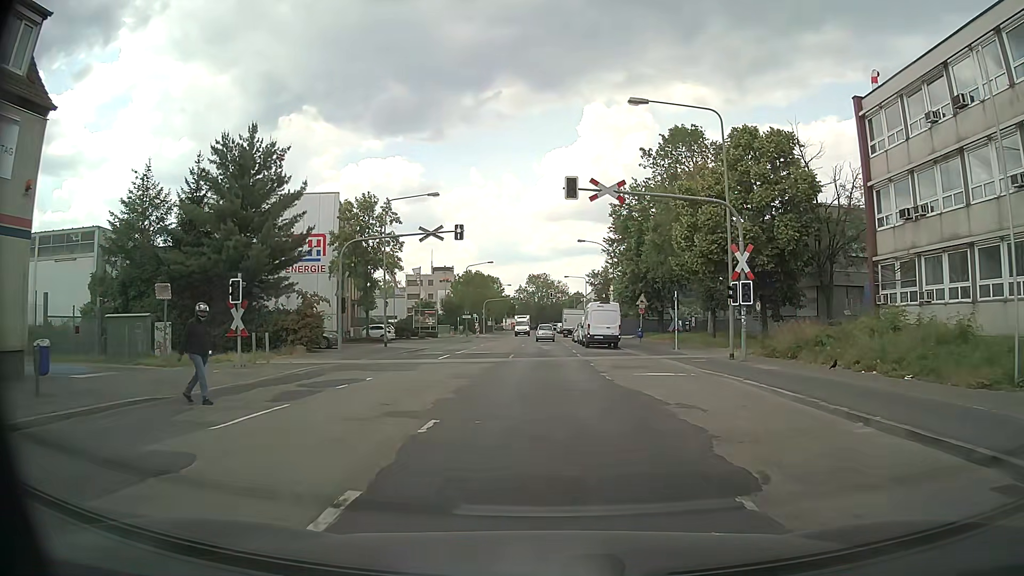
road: secondary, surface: asphalt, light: Day
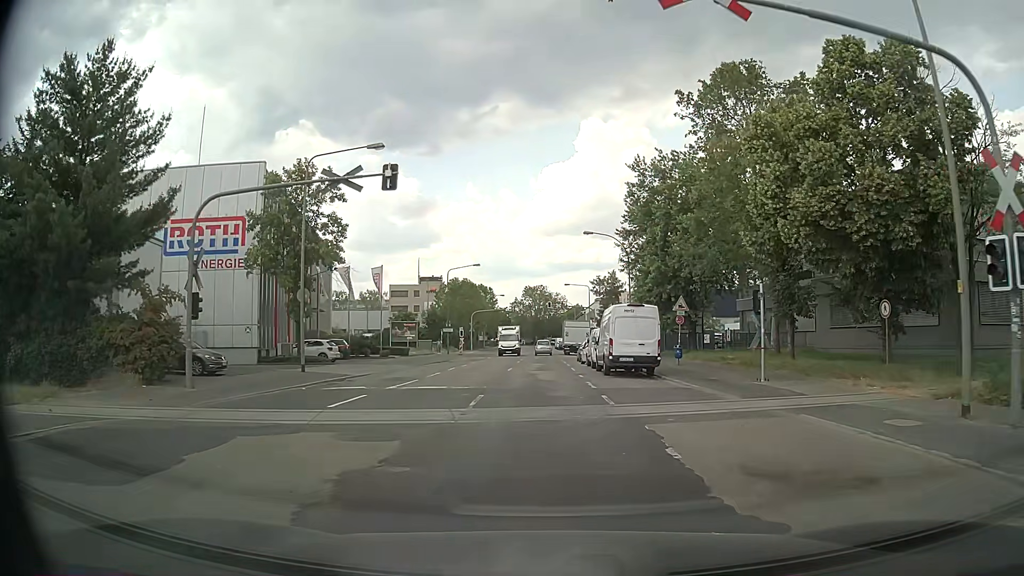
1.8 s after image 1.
(+0.1, +14.9) m; 0°
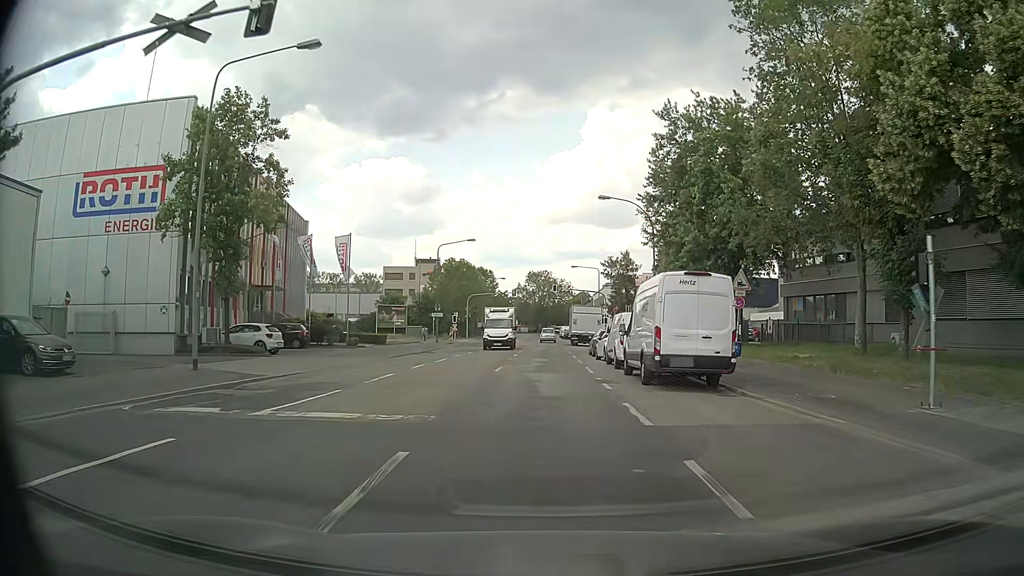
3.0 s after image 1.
(0.0, +9.9) m; 0°
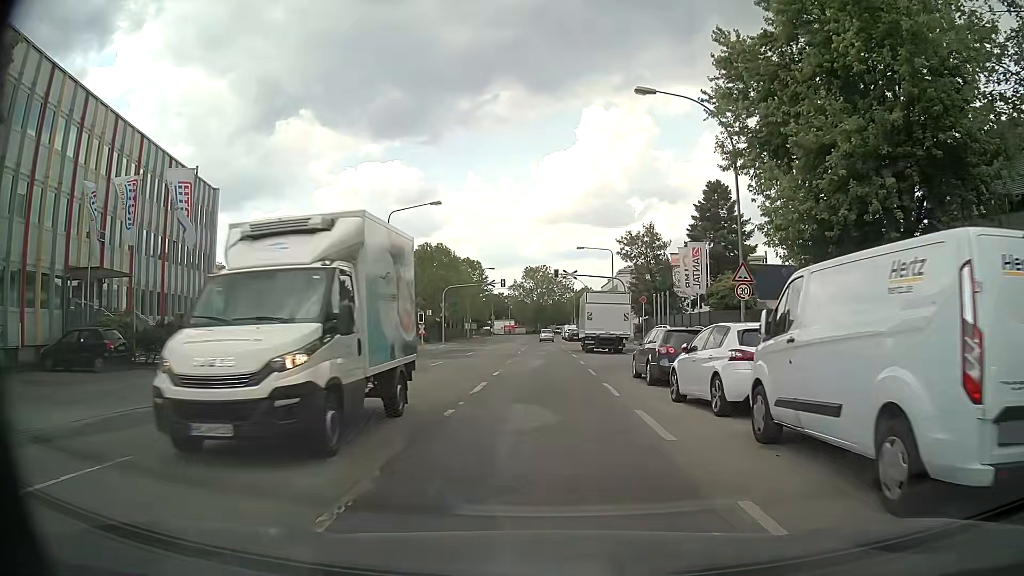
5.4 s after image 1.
(+0.1, +19.8) m; 0°
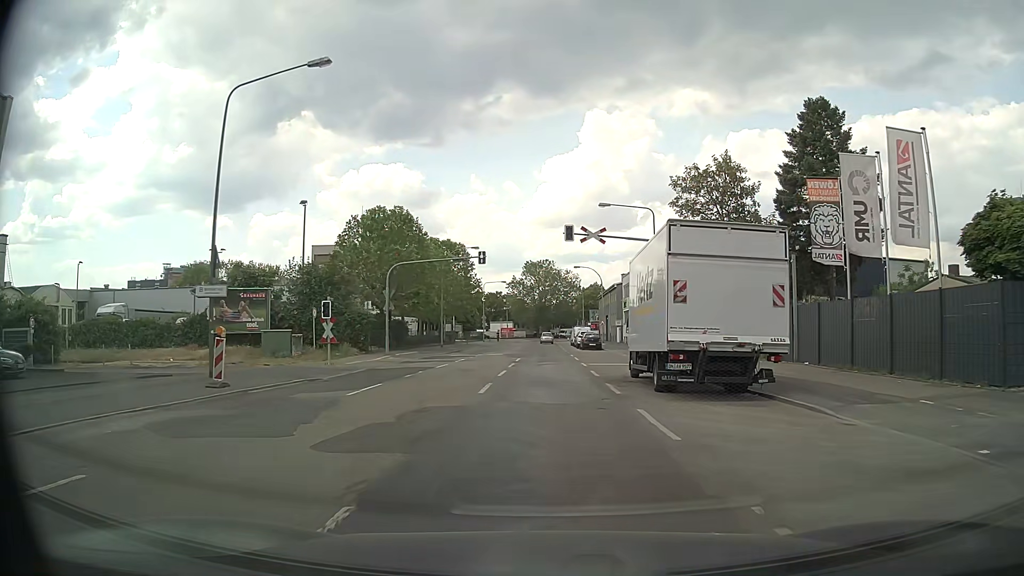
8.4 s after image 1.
(+0.1, +24.8) m; +1°
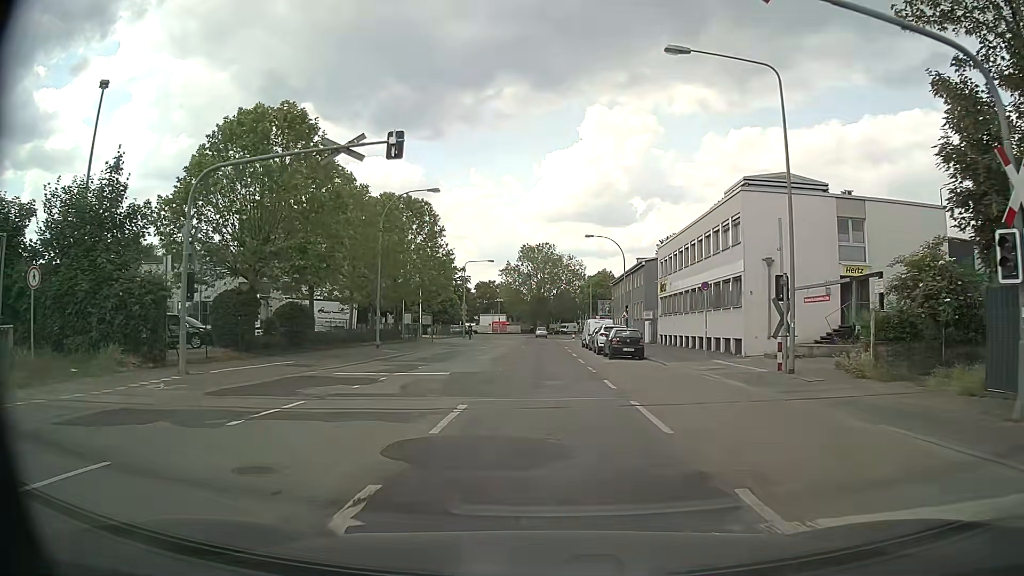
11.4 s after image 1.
(-0.3, +24.7) m; -1°
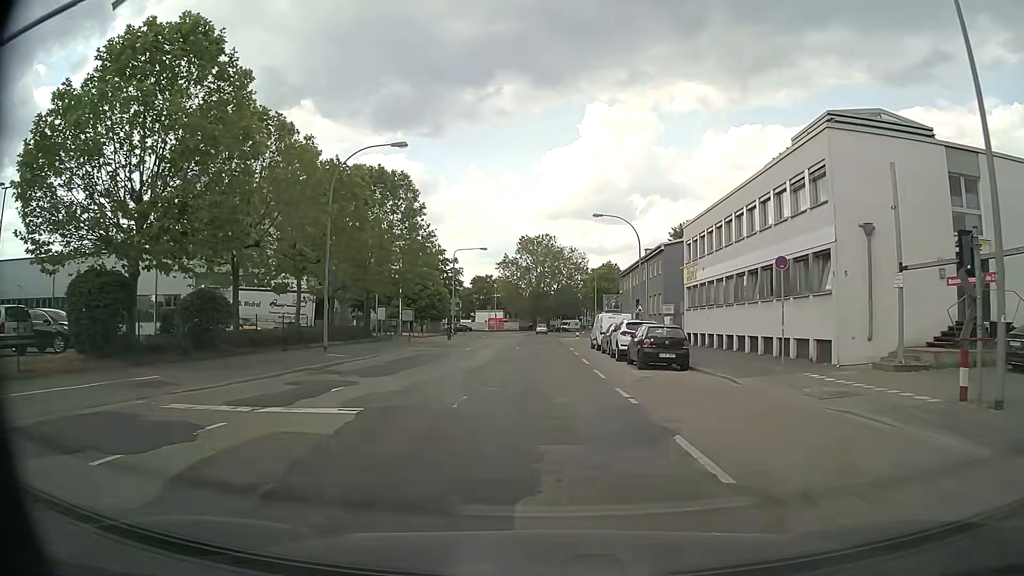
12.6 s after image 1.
(+0.1, +9.9) m; +1°
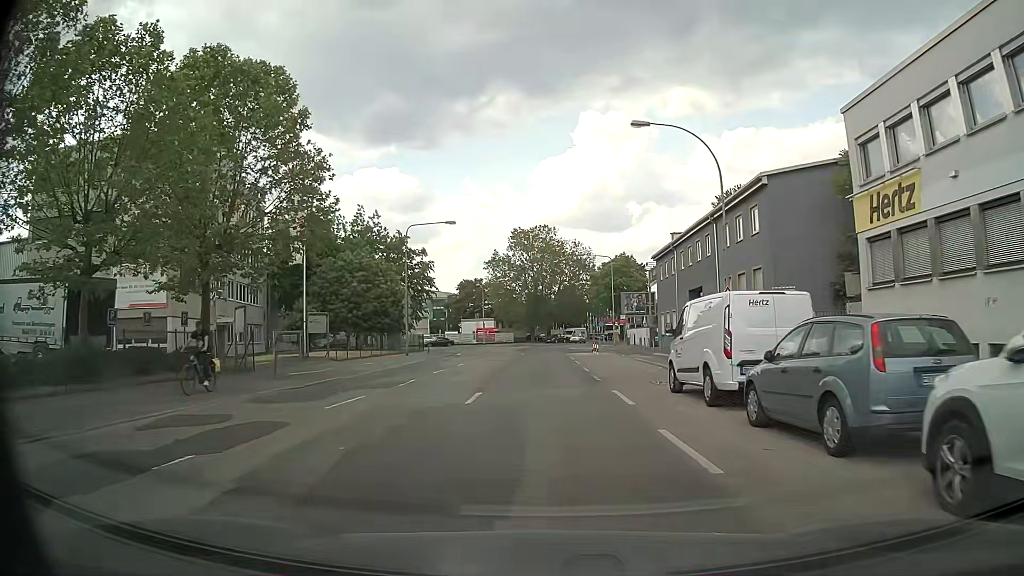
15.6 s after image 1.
(0.0, +24.8) m; -1°
(0, +10) (0, +20) (0, +30) (0, +40) (0, +50) (0, +60) (+1, +70) (+1, +80) (+3, +90) (+5, +100) m
